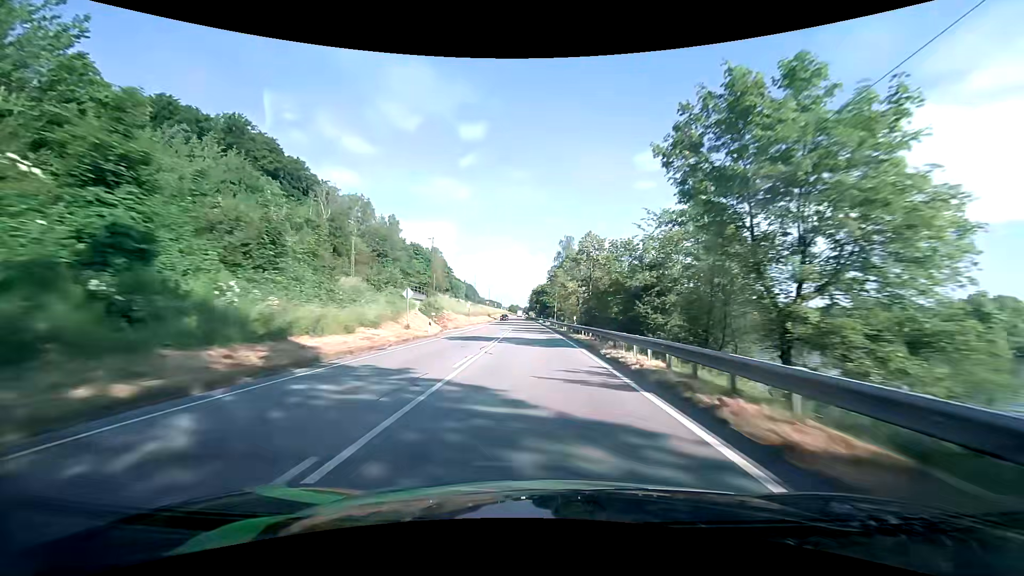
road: primary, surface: asphalt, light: Day
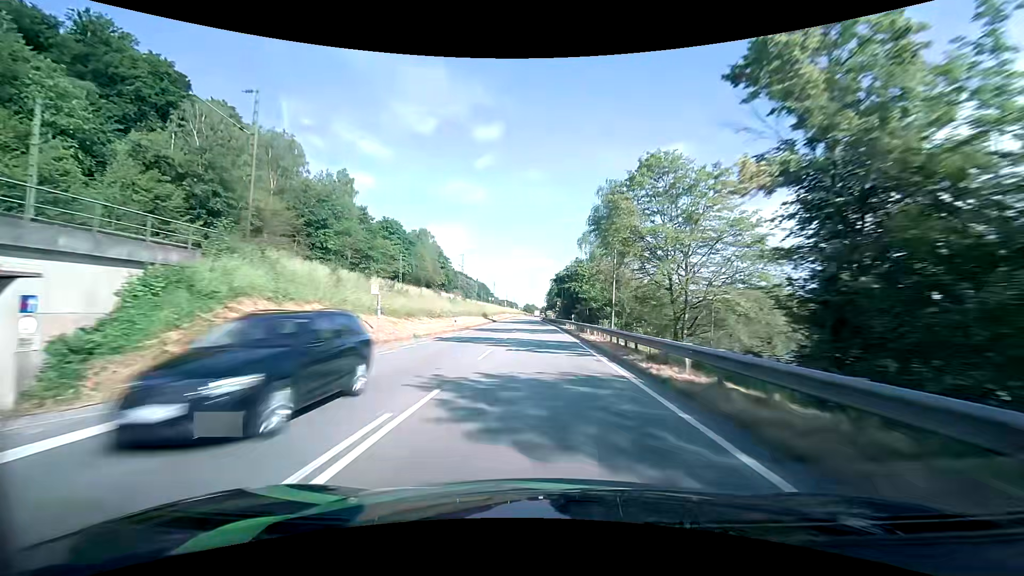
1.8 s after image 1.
(-0.9, +47.0) m; -2°
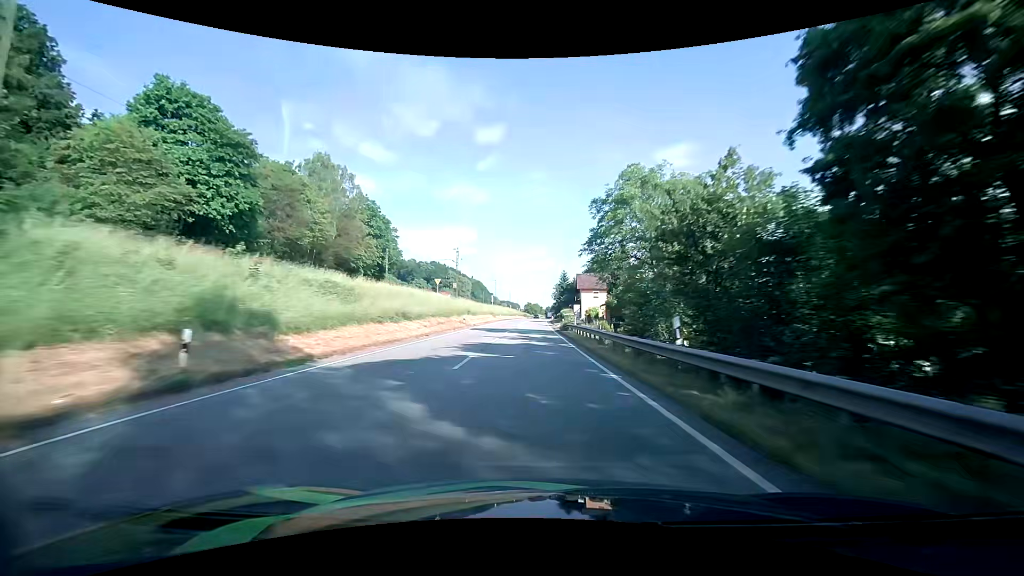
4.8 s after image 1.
(-0.8, +76.1) m; 0°
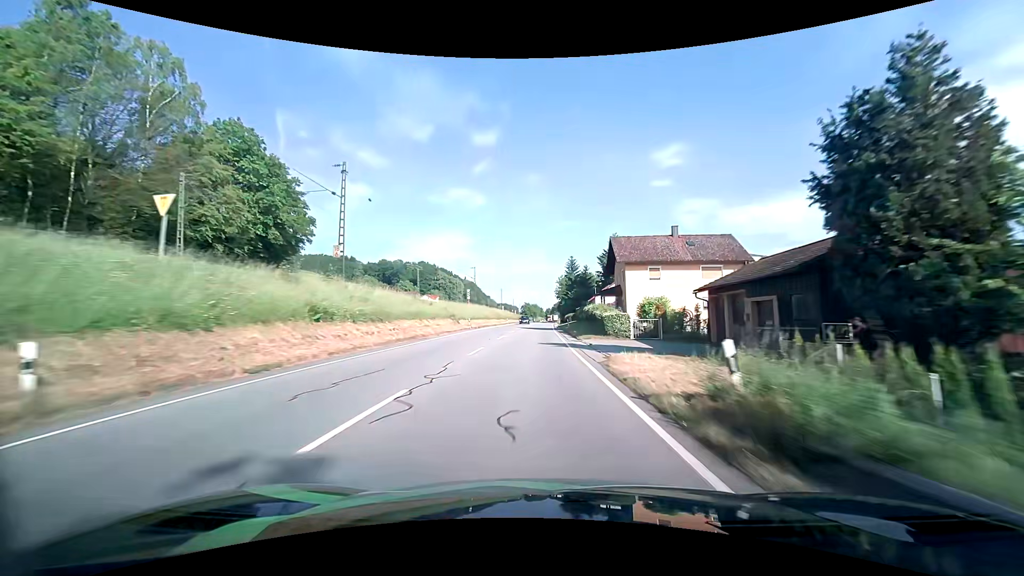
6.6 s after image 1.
(-0.5, +44.0) m; -1°
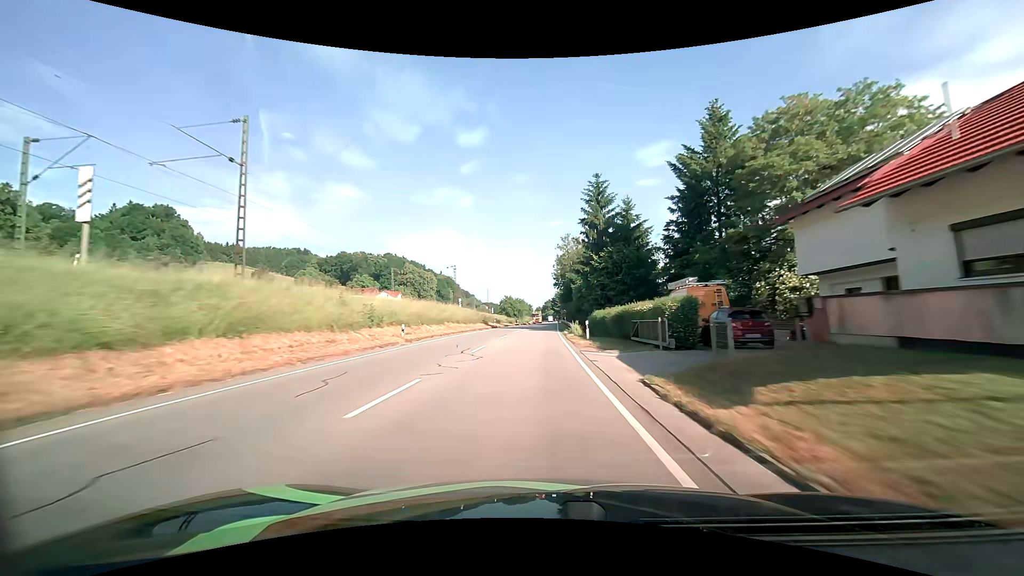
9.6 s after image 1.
(+0.9, +71.7) m; +1°
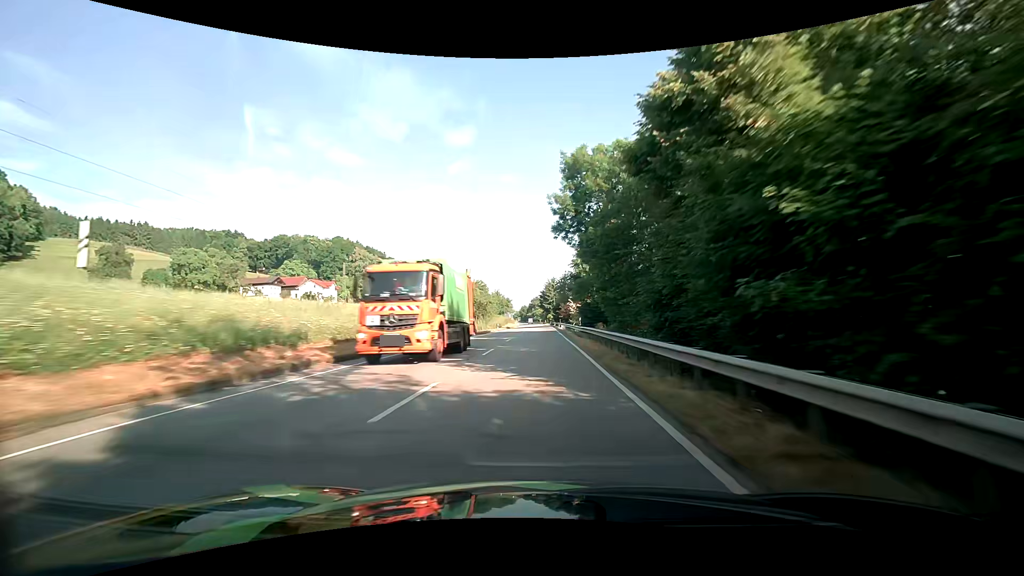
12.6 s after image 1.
(+1.1, +73.9) m; +1°
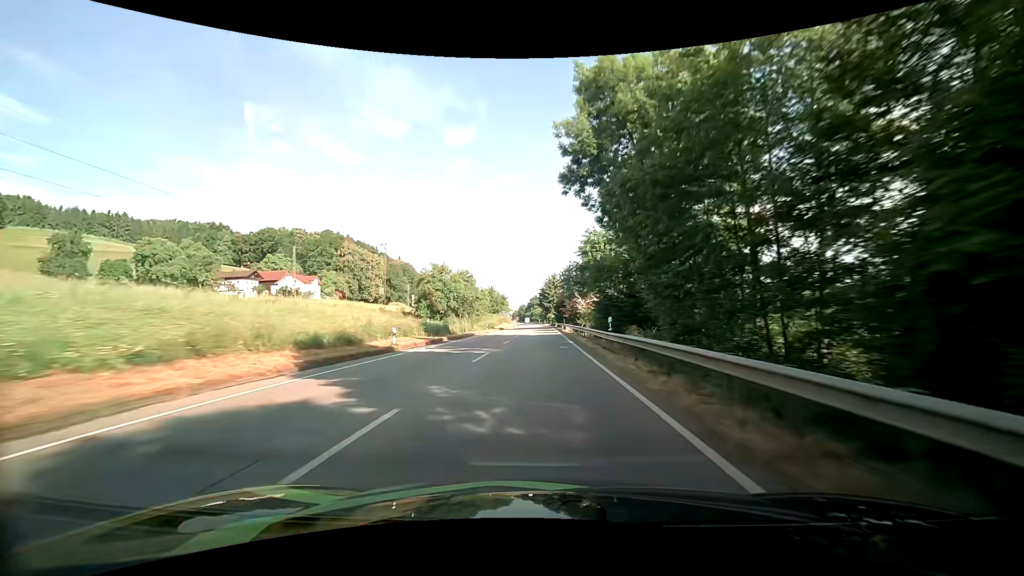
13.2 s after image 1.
(0.0, +15.4) m; 0°
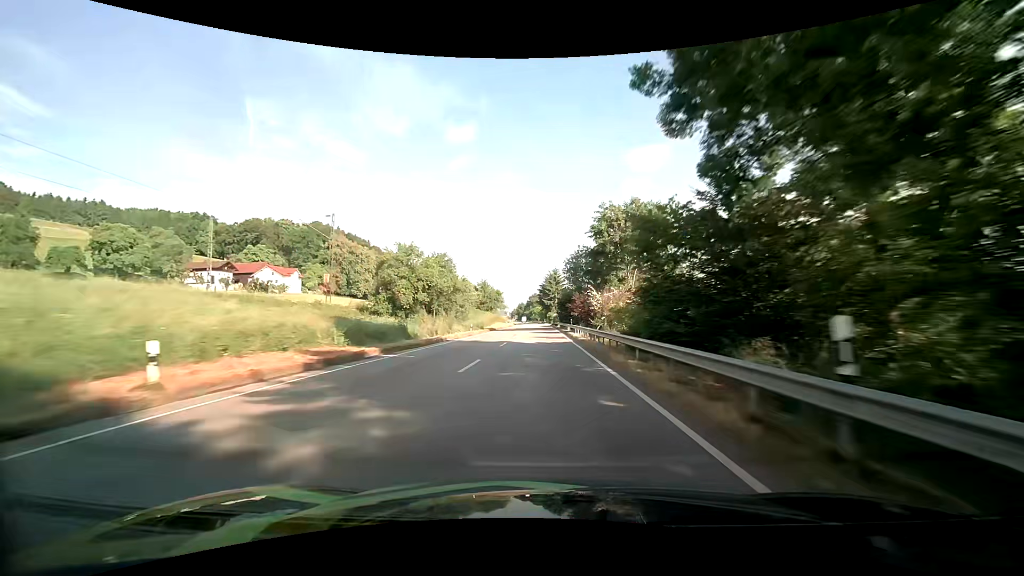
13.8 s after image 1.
(0.0, +15.5) m; 0°
(0, +10) (0, +20) (0, +30) (0, +40) (0, +50) (0, +60) (0, +70) (0, +80) (0, +90) (0, +100) m
